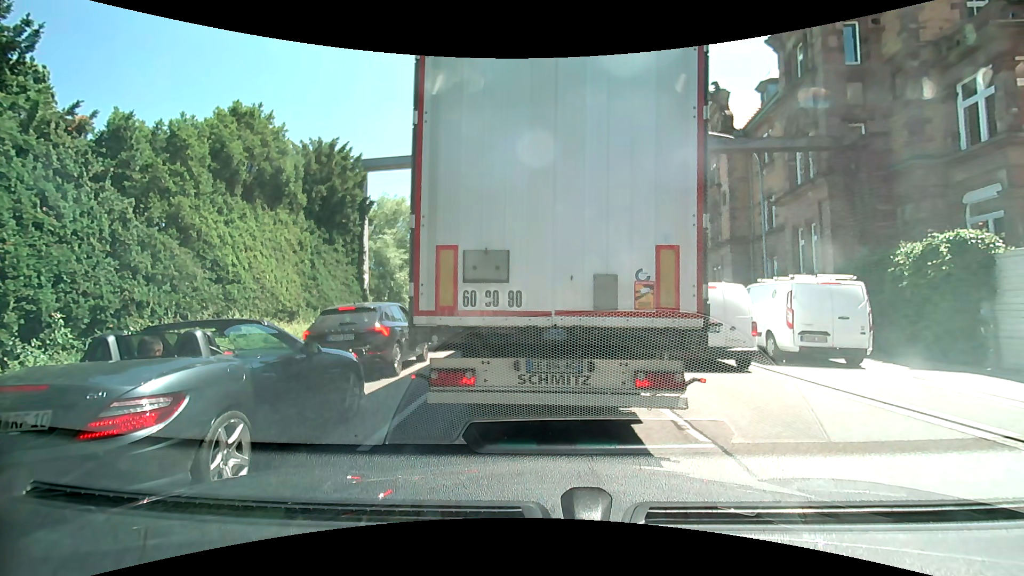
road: primary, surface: asphalt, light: Day
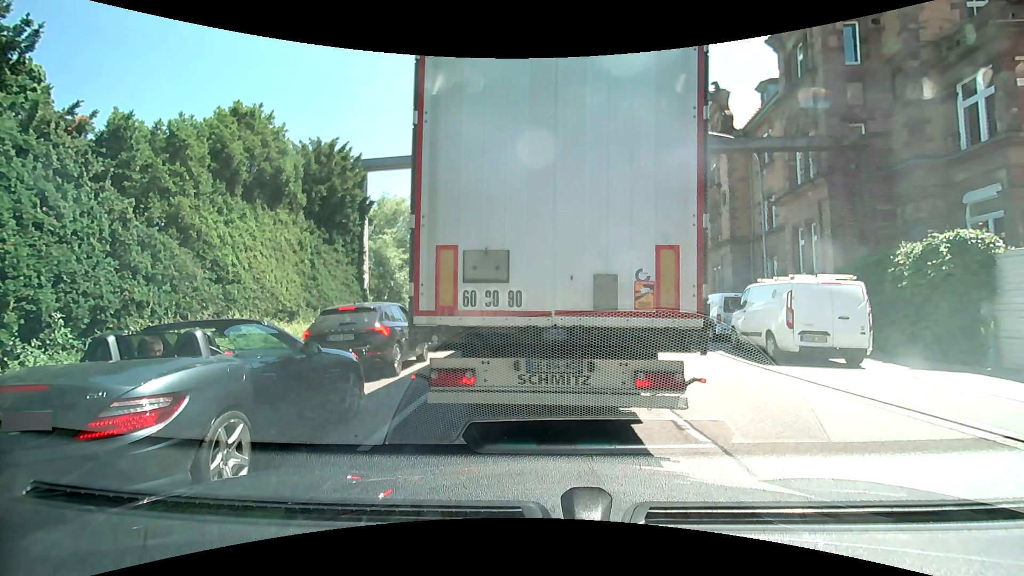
(0.0, 0.0) m; 0°
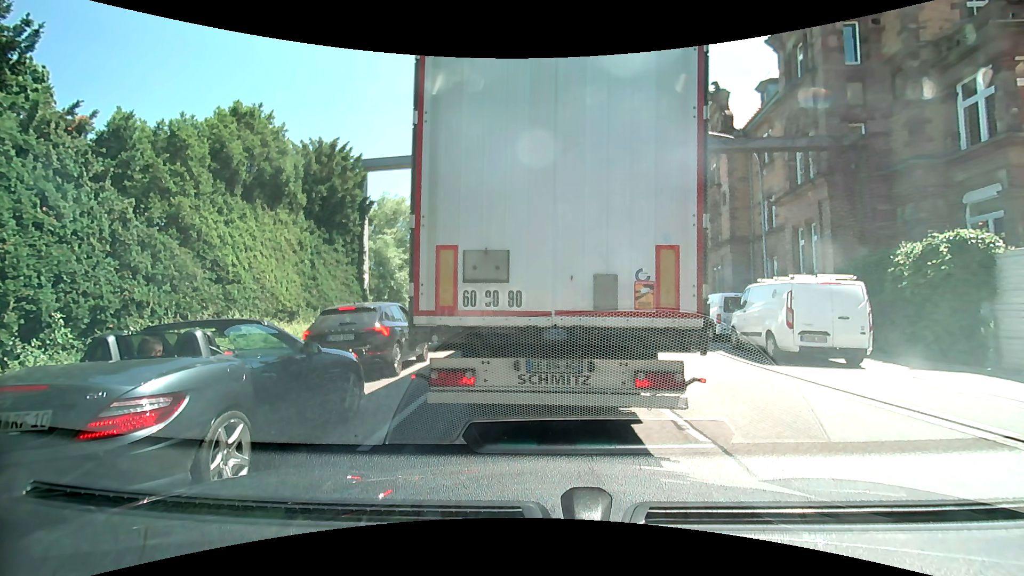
(0.0, 0.0) m; 0°
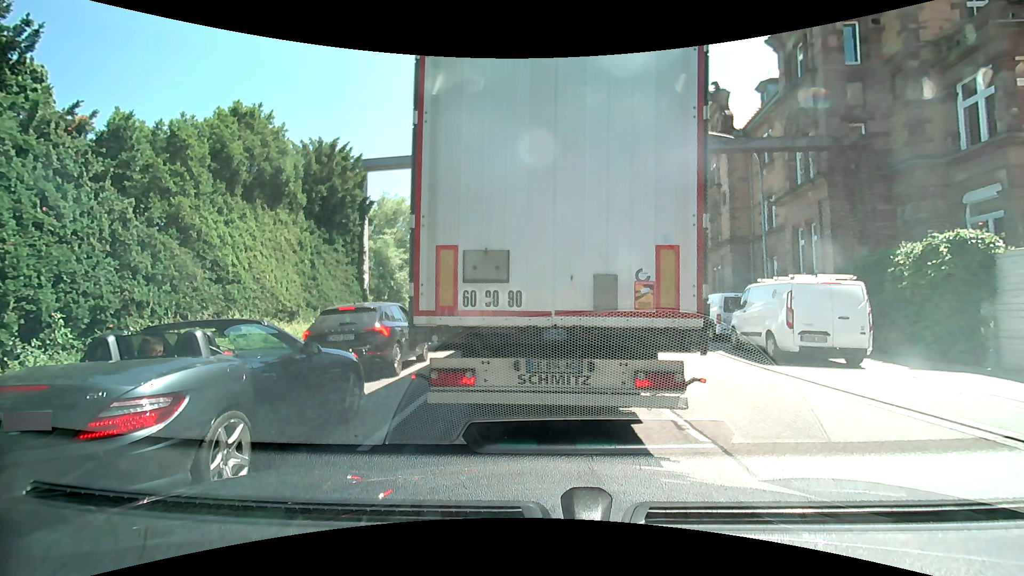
(0.0, 0.0) m; 0°
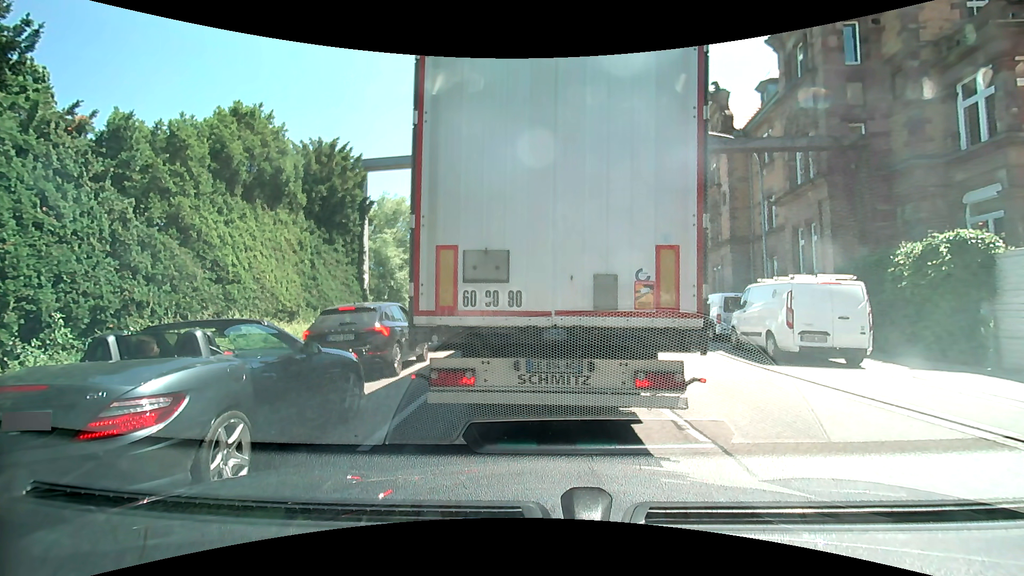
(0.0, 0.0) m; 0°
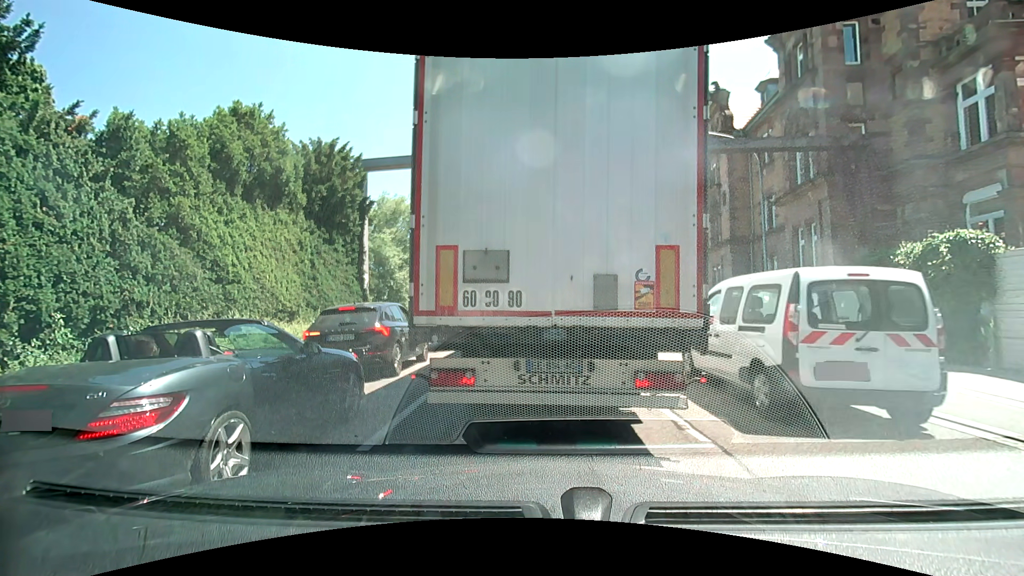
(0.0, 0.0) m; 0°
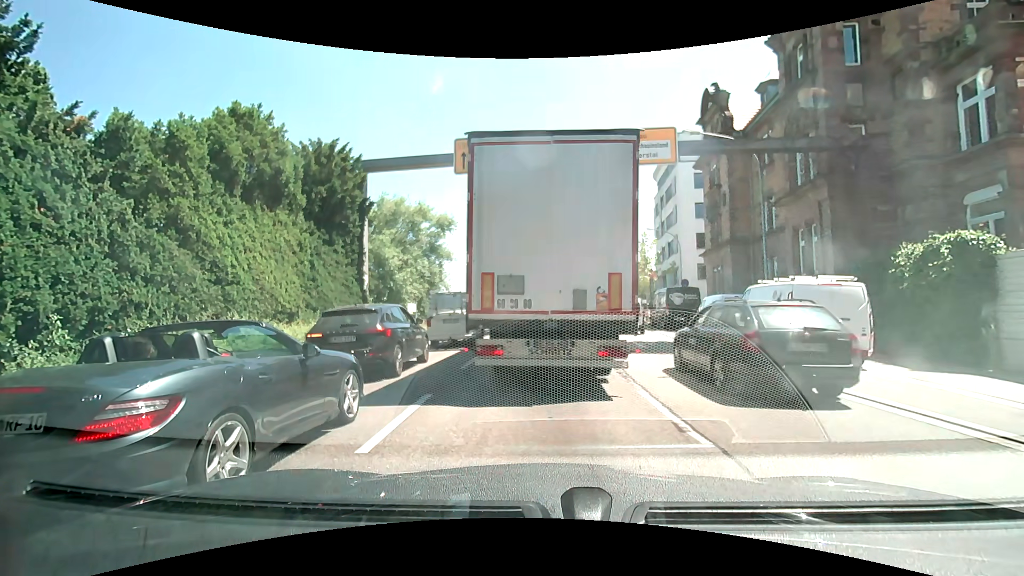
(0.0, 0.0) m; 0°
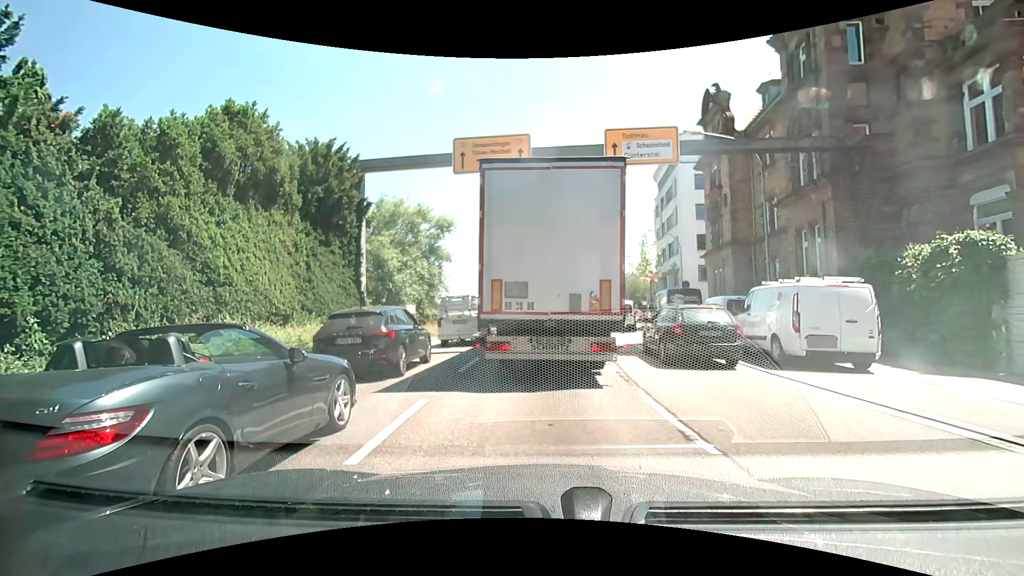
(0.0, +0.3) m; 0°
(0, +10) (0, +20) (0, +30) (0, +40) (+1, +50) (+2, +60) (+2, +70) (+3, +80) (+3, +90) (+4, +100) m
